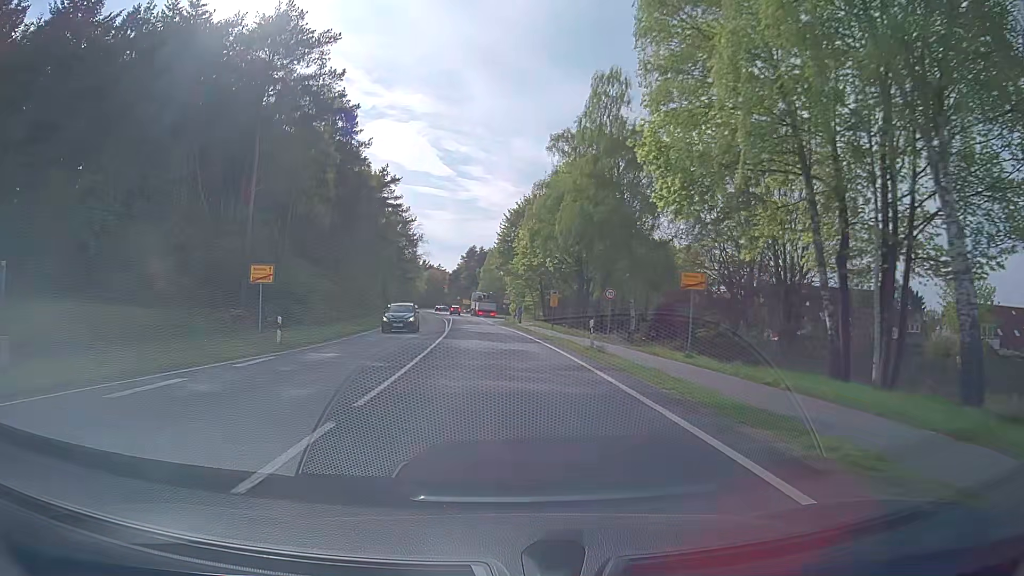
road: primary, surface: asphalt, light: Day
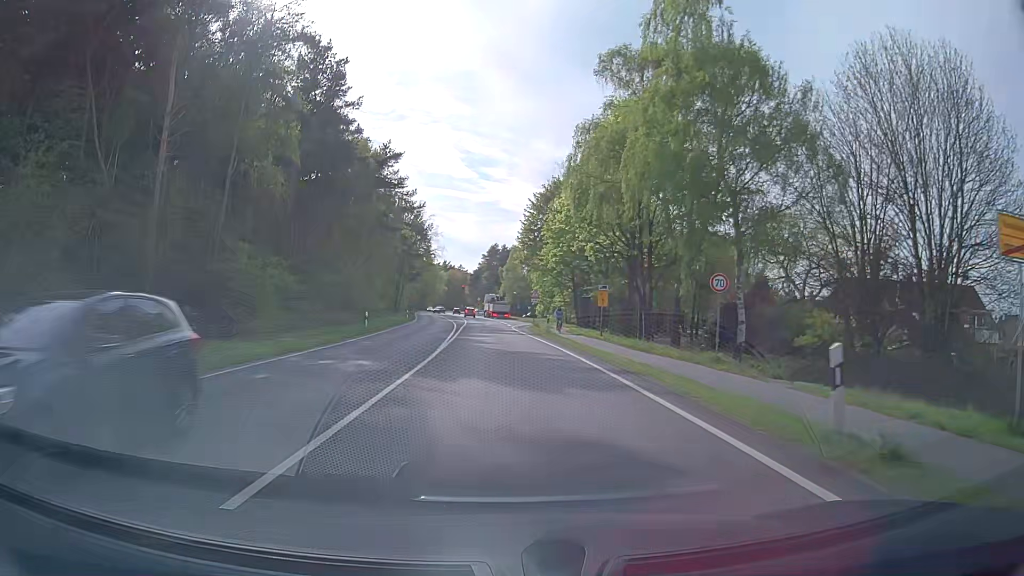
(-0.3, +15.6) m; -2°
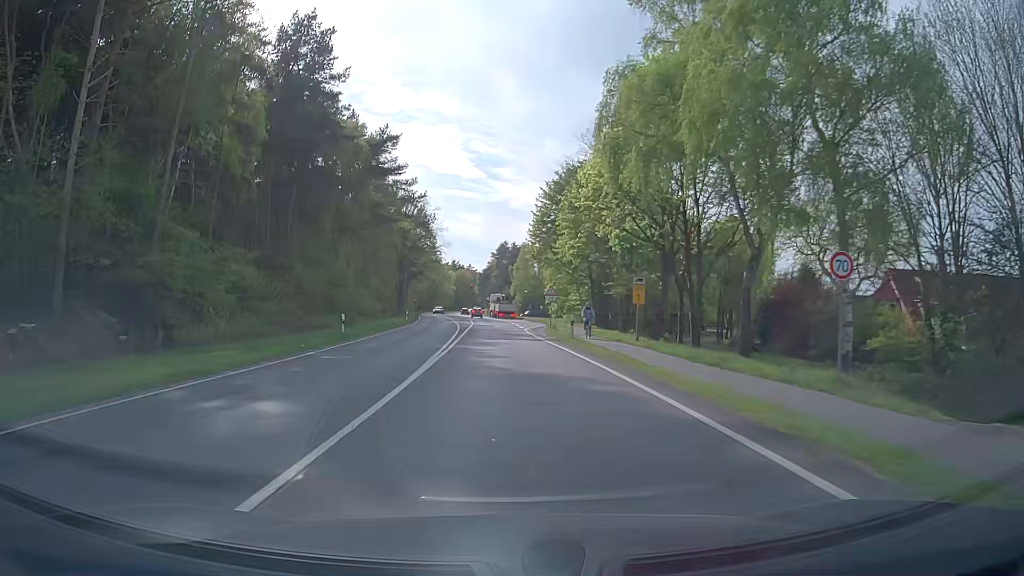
(0.0, +7.7) m; -1°
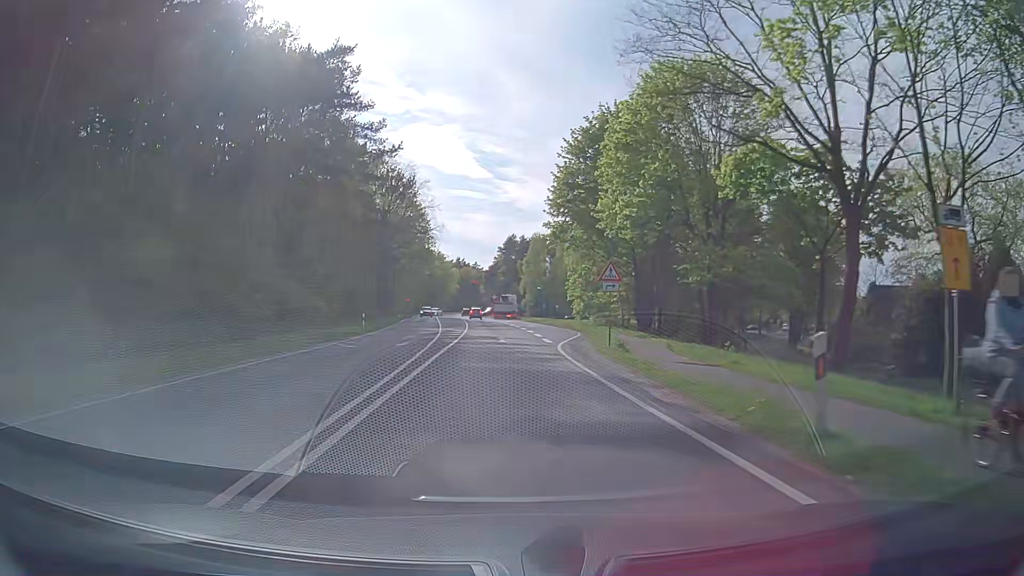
(0.0, +23.0) m; -1°
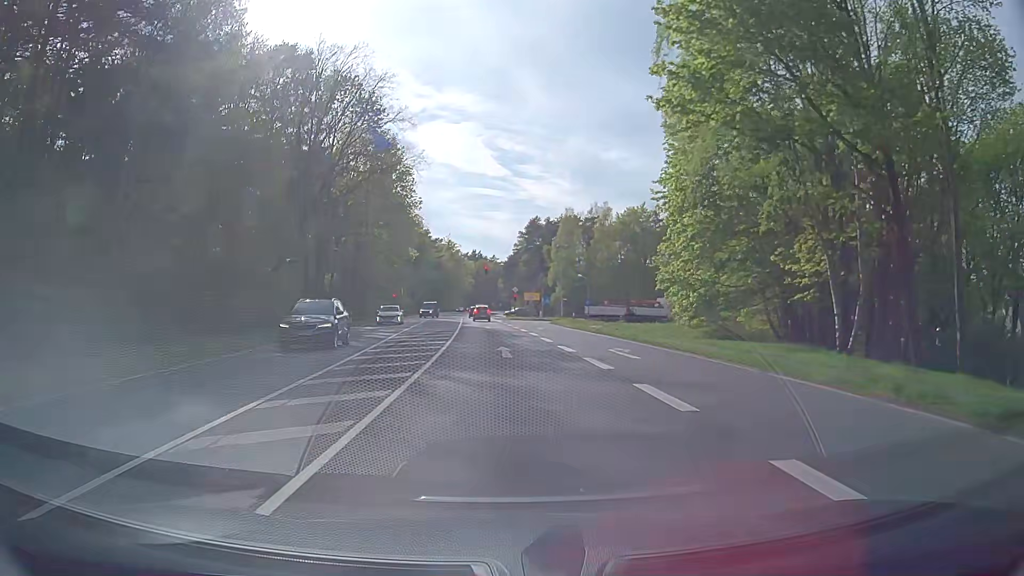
(-0.3, +37.6) m; -1°
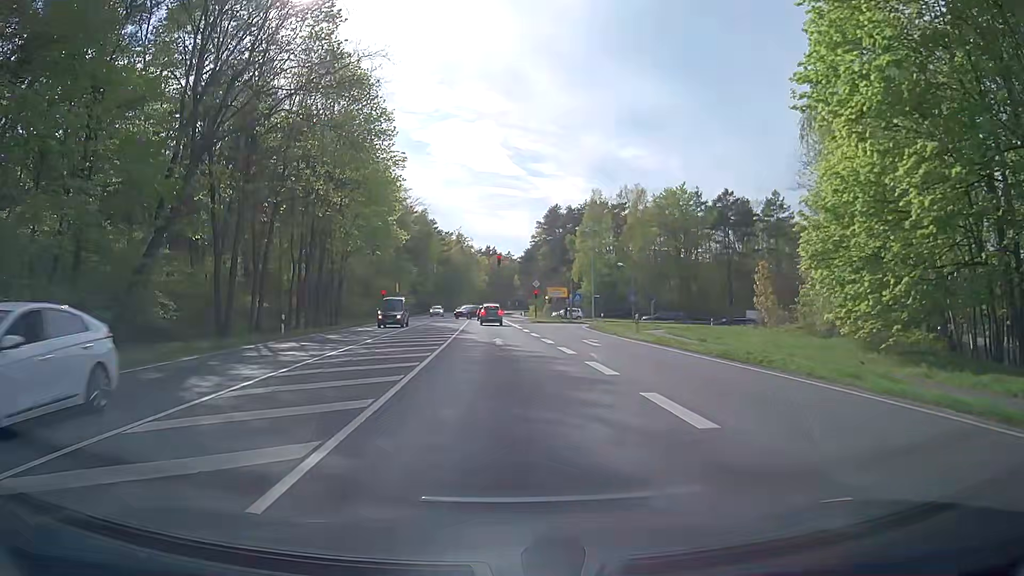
(-0.3, +18.9) m; -2°
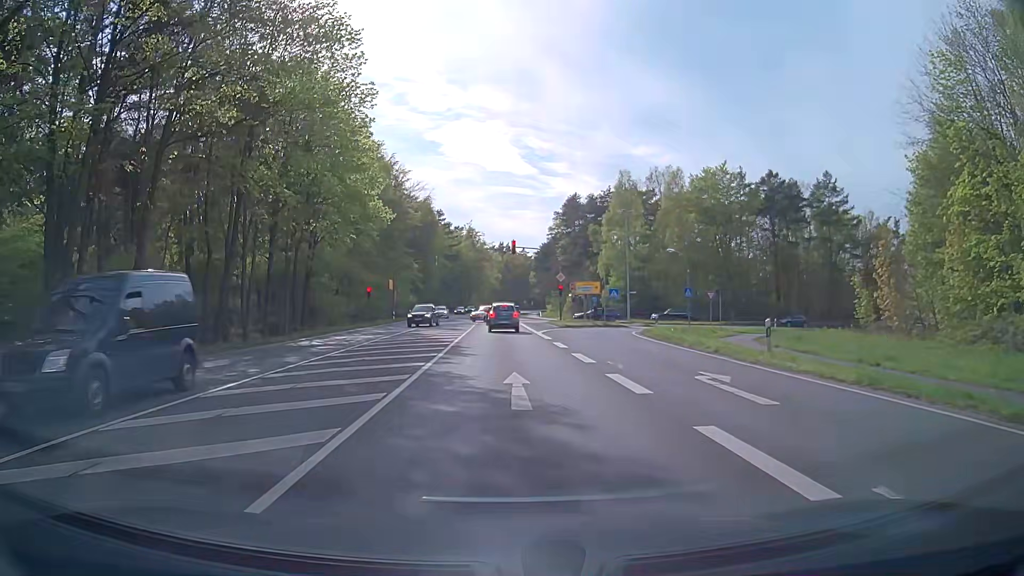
(-0.1, +14.5) m; -1°
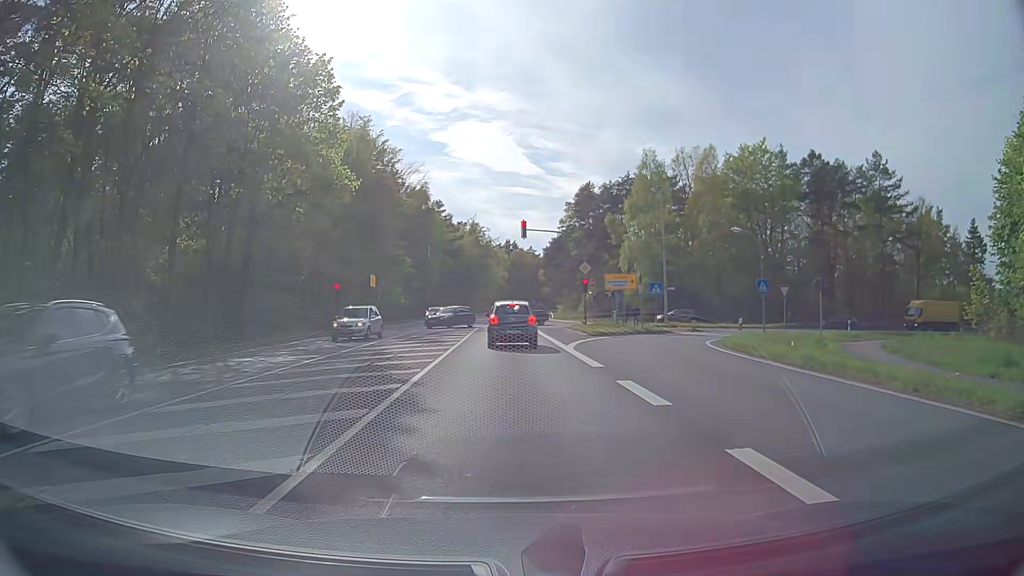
(0.0, +12.8) m; -1°
